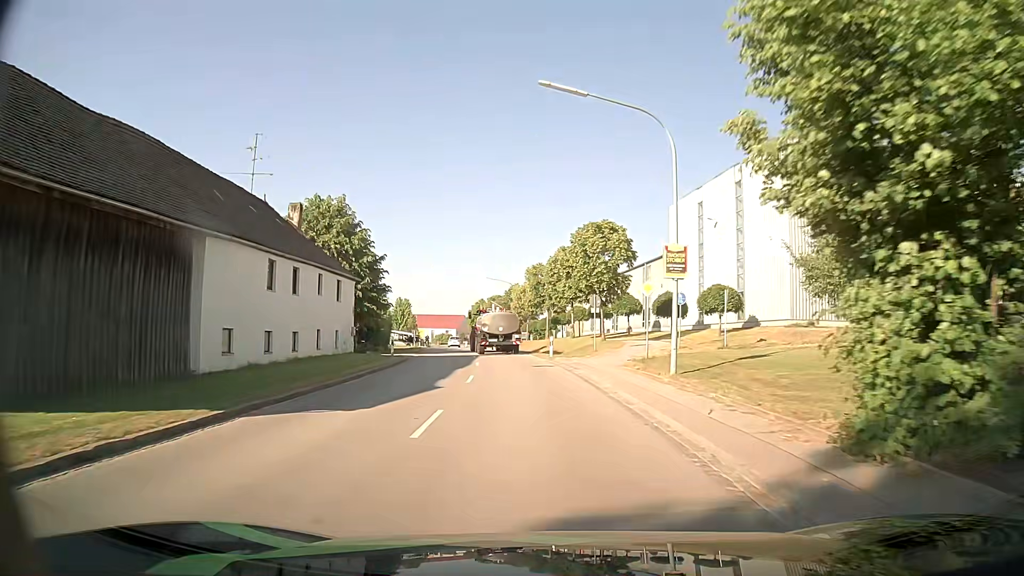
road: secondary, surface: asphalt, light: Day
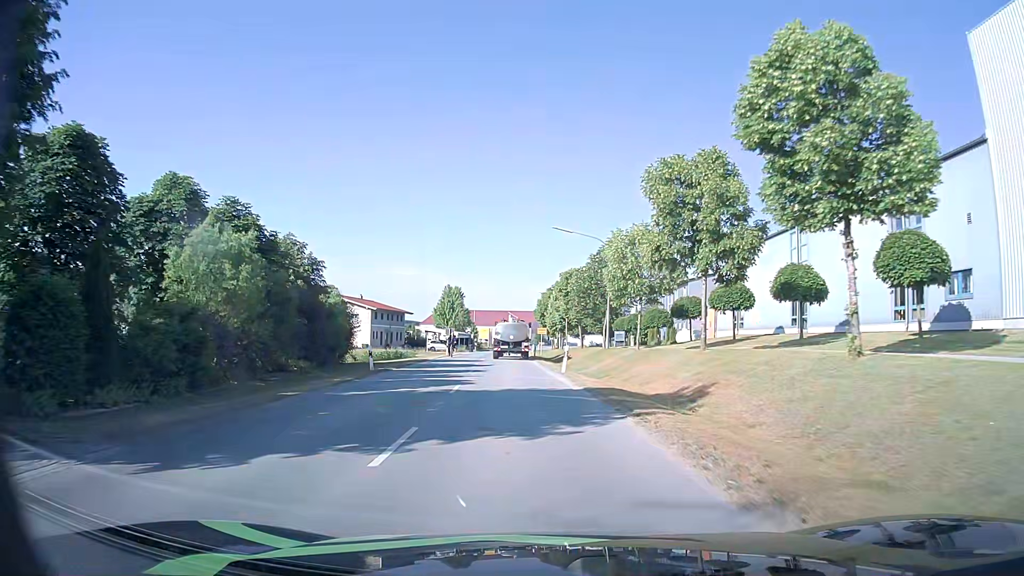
(-2.0, +37.6) m; -7°
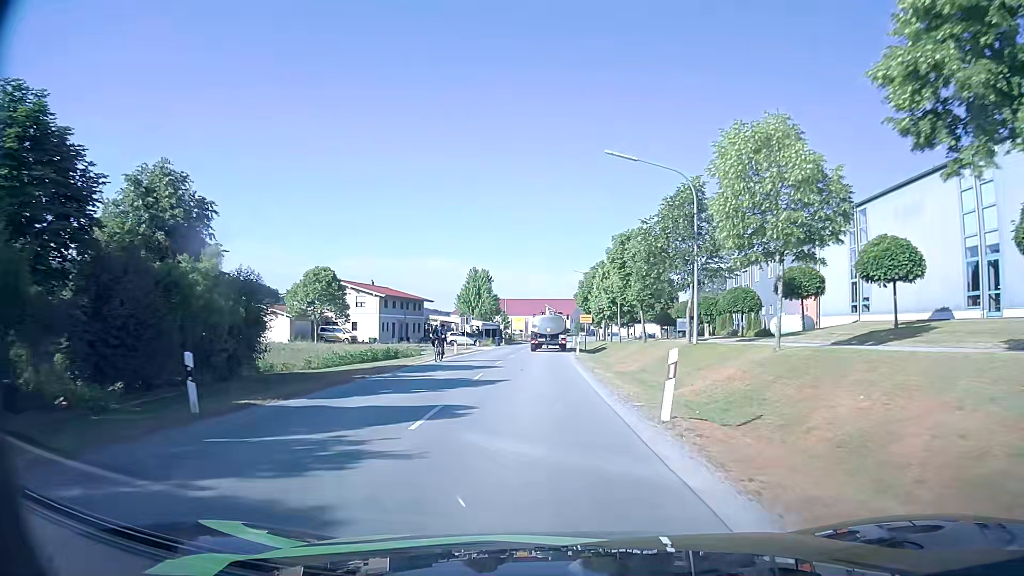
(-0.4, +15.9) m; -3°
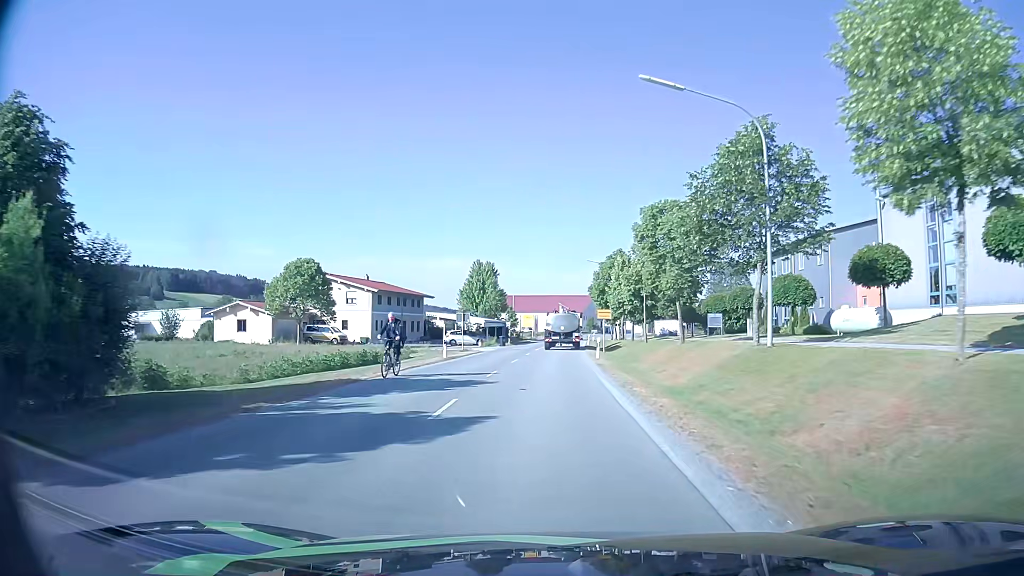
(-0.1, +8.0) m; -1°
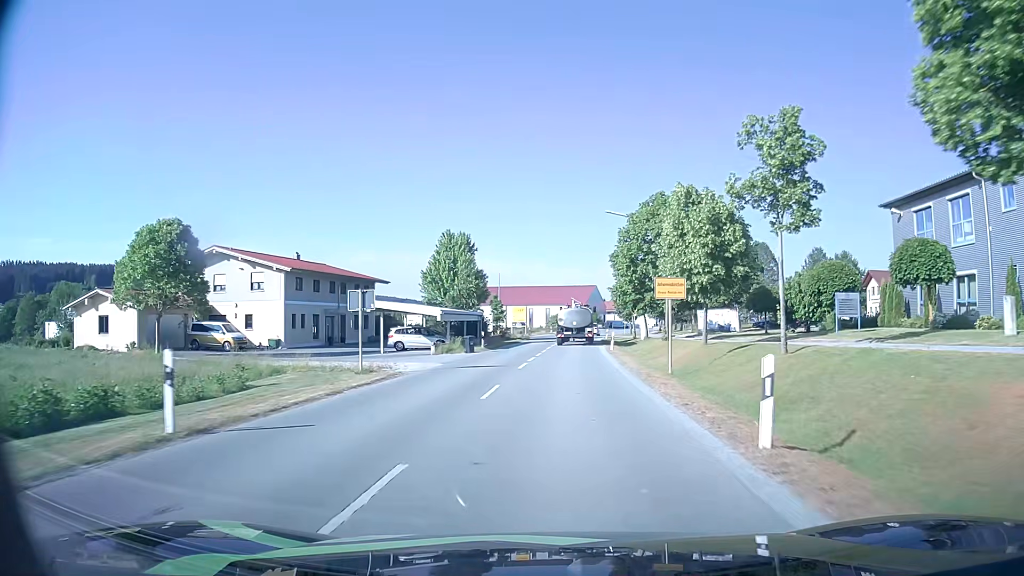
(-0.1, +24.3) m; 0°
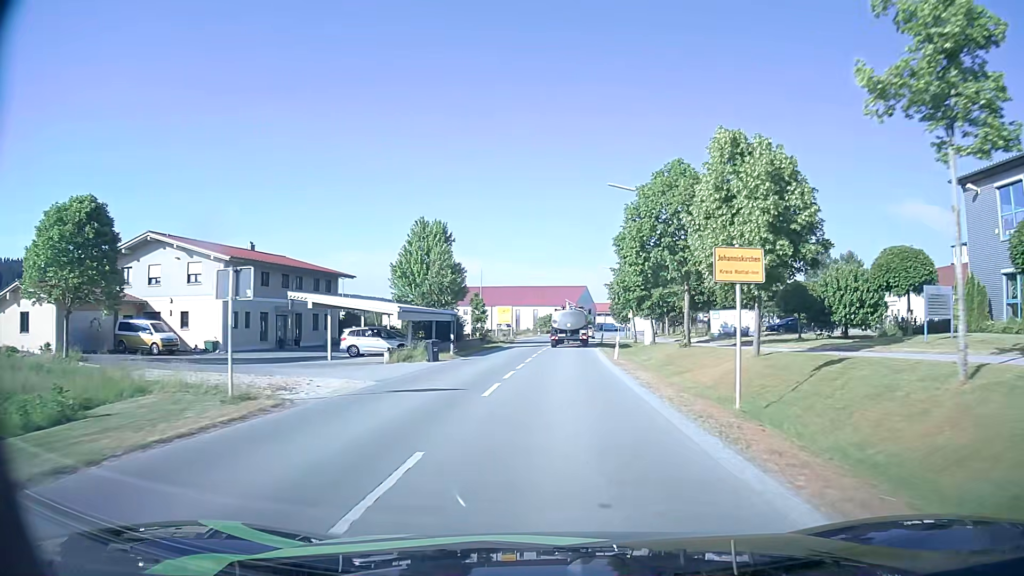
(+0.1, +8.3) m; +1°
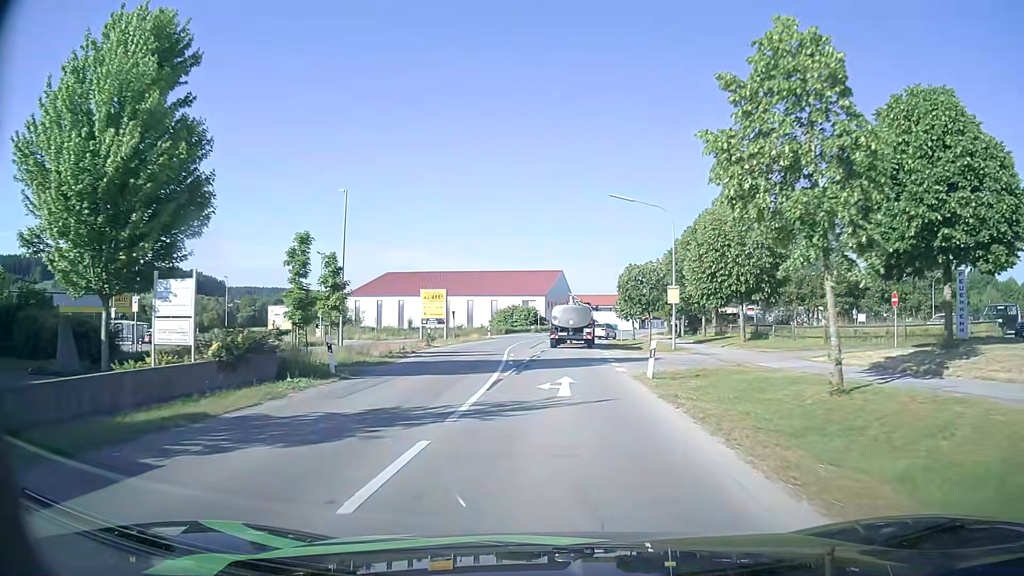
(+1.0, +40.3) m; +2°
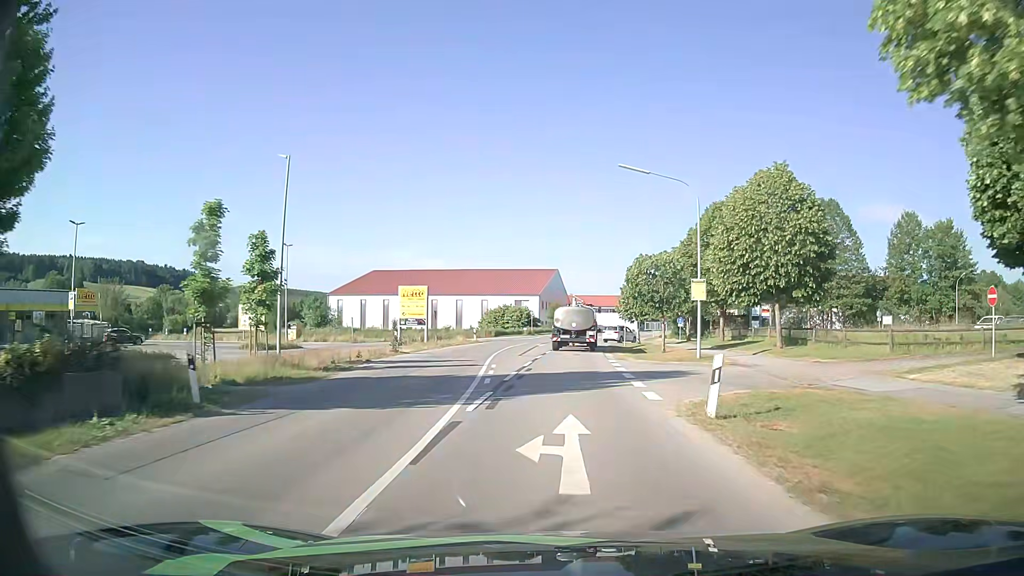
(0.0, +7.1) m; 0°
(0, +10) (0, +20) (+1, +30) (+2, +40) (+3, +50) (+4, +60) (+5, +70) (+7, +80) (+10, +89) (+13, +99) m
